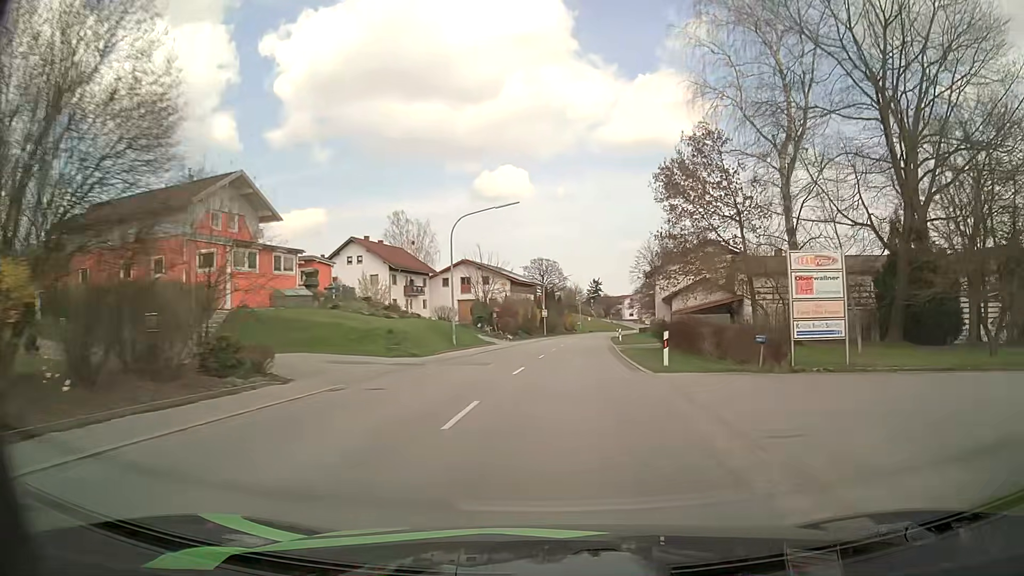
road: secondary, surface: asphalt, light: Day
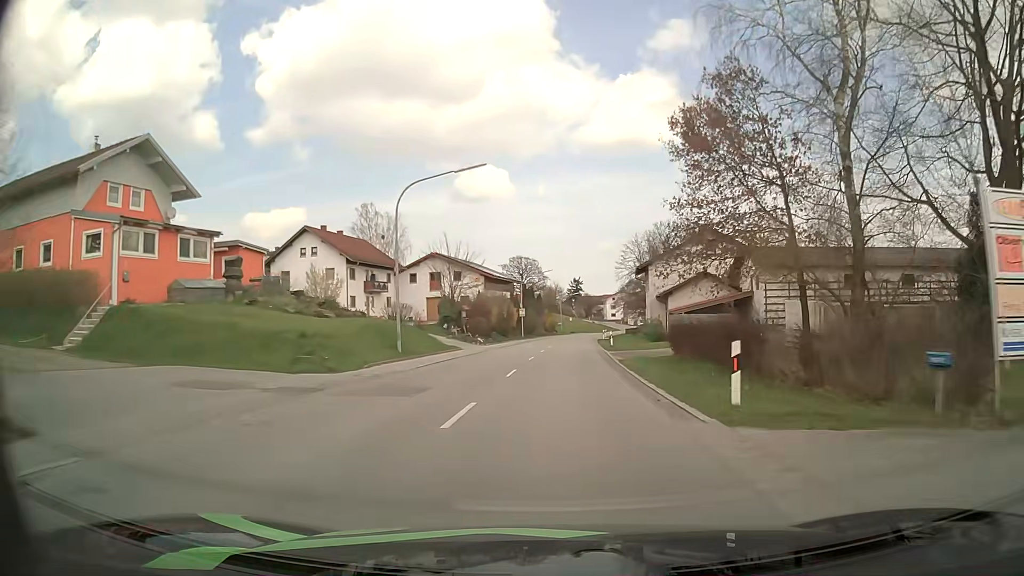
(+0.1, +8.8) m; +2°
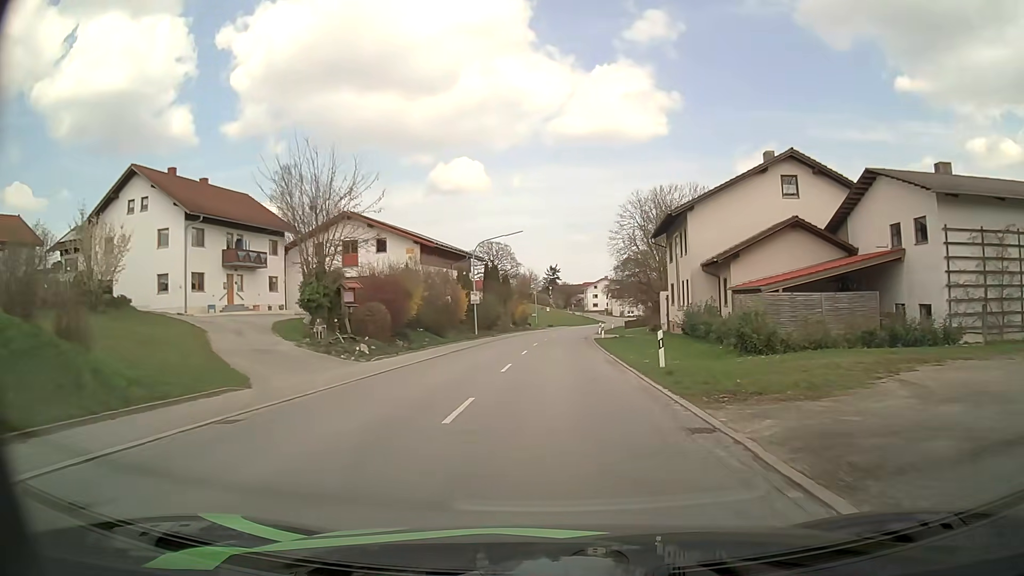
(+0.7, +26.8) m; +2°
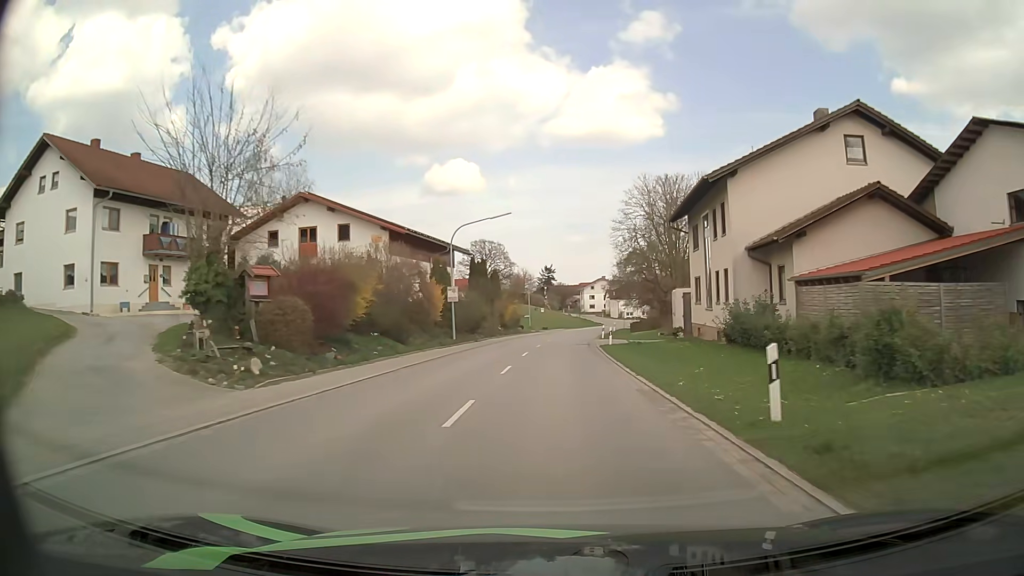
(0.0, +9.1) m; 0°
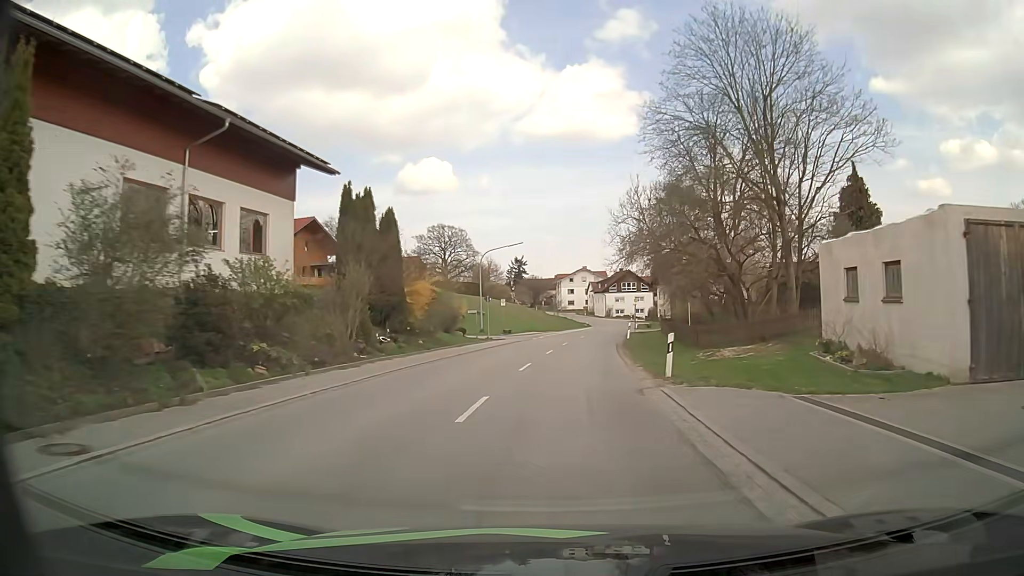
(+0.7, +35.7) m; +2°
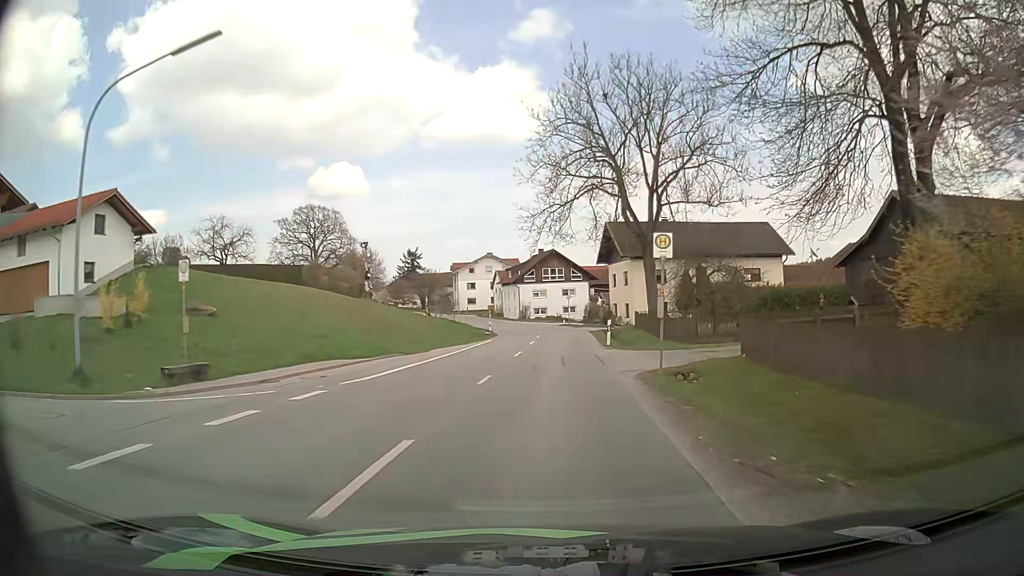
(+3.1, +43.4) m; +8°
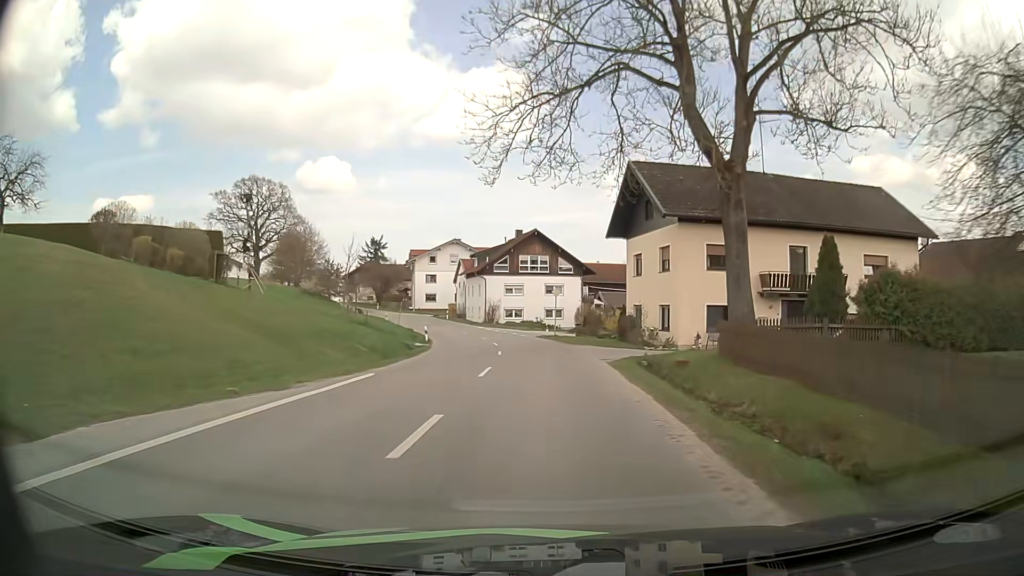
(+0.3, +25.1) m; +1°
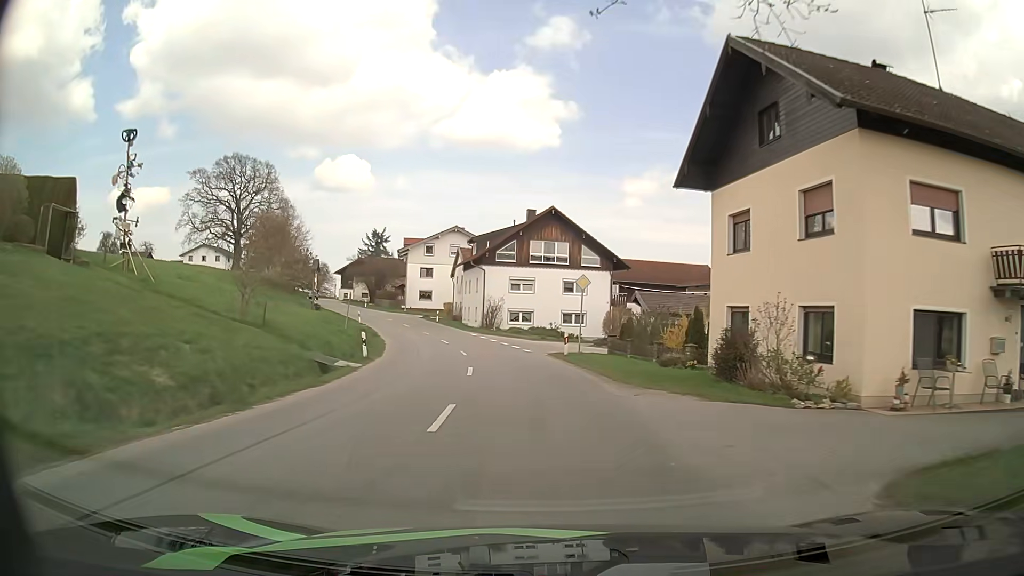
(-0.1, +16.2) m; -1°
(0, +10) (-1, +20) (-2, +30) (-4, +40) (-7, +49) (-11, +59) (-15, +68) (-19, +77) (-24, +86) (-28, +95) m
